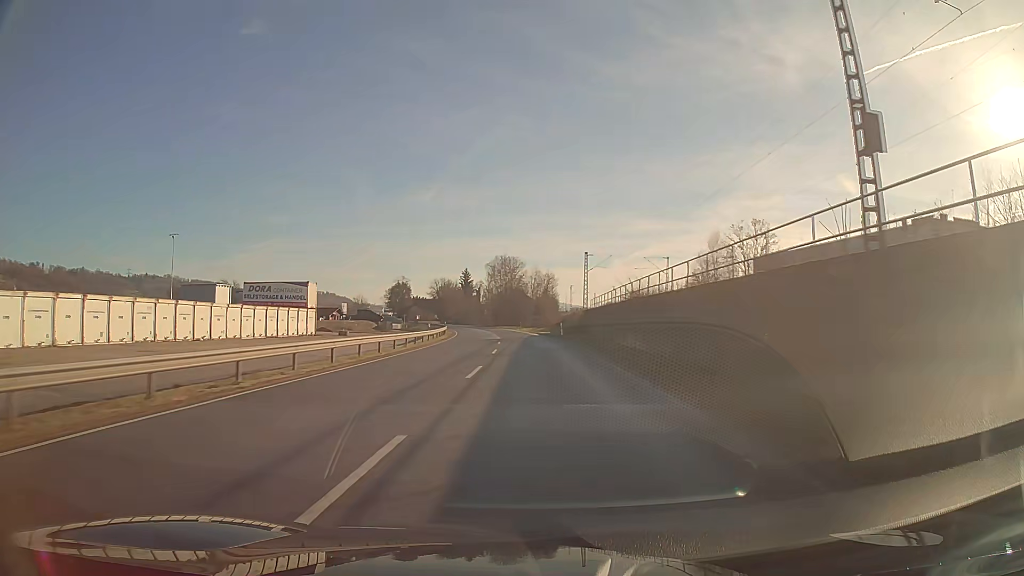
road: primary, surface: asphalt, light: Day
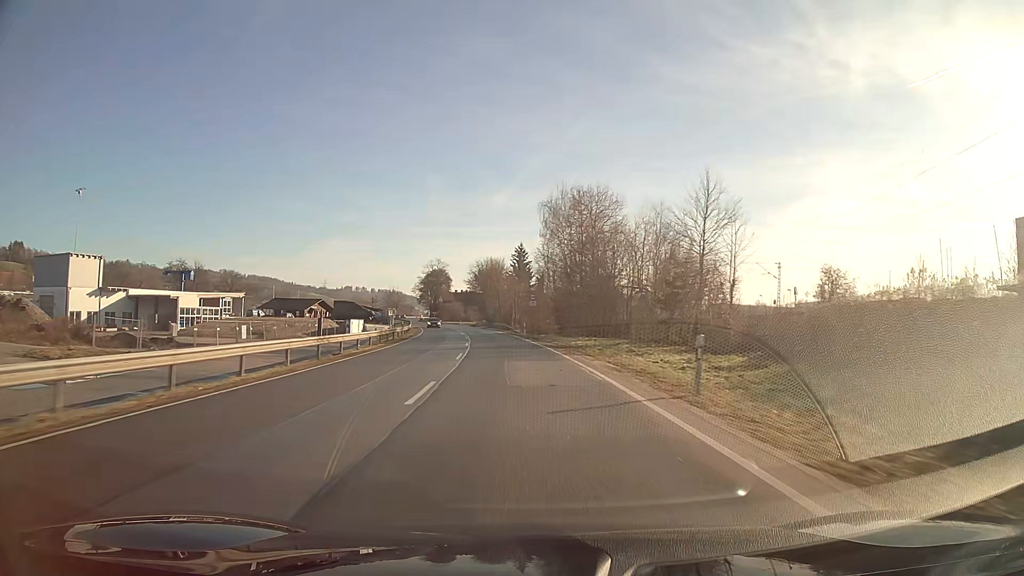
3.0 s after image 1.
(-3.9, +79.6) m; -7°
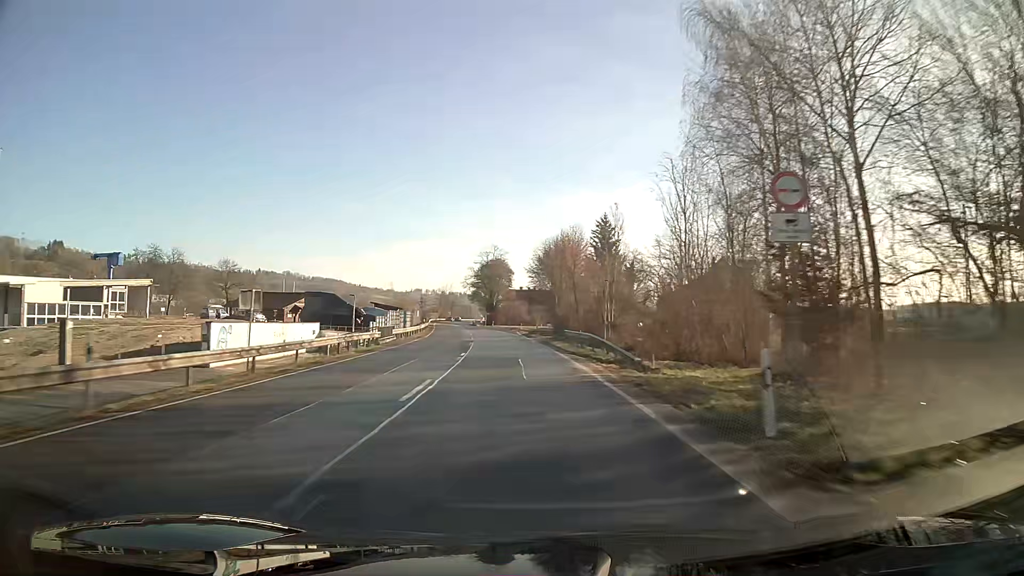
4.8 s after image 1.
(-2.6, +47.8) m; -6°
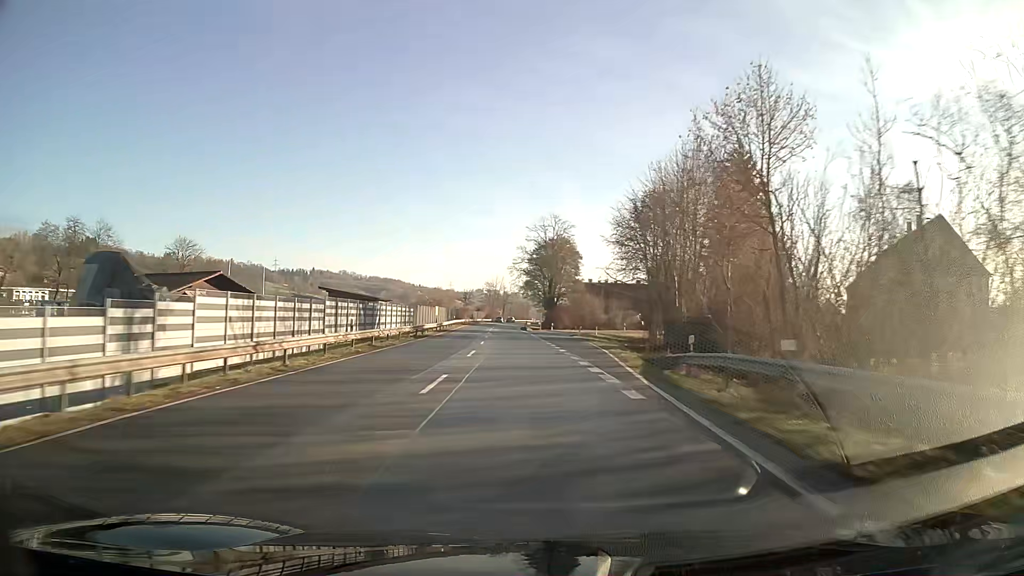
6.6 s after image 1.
(-2.2, +47.8) m; -5°
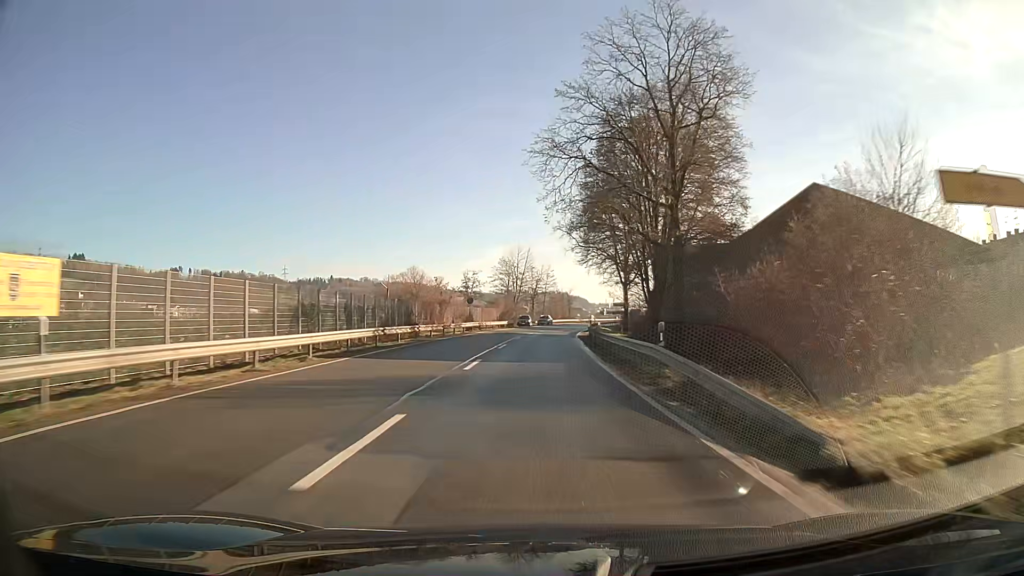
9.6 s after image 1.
(-2.6, +79.8) m; -2°
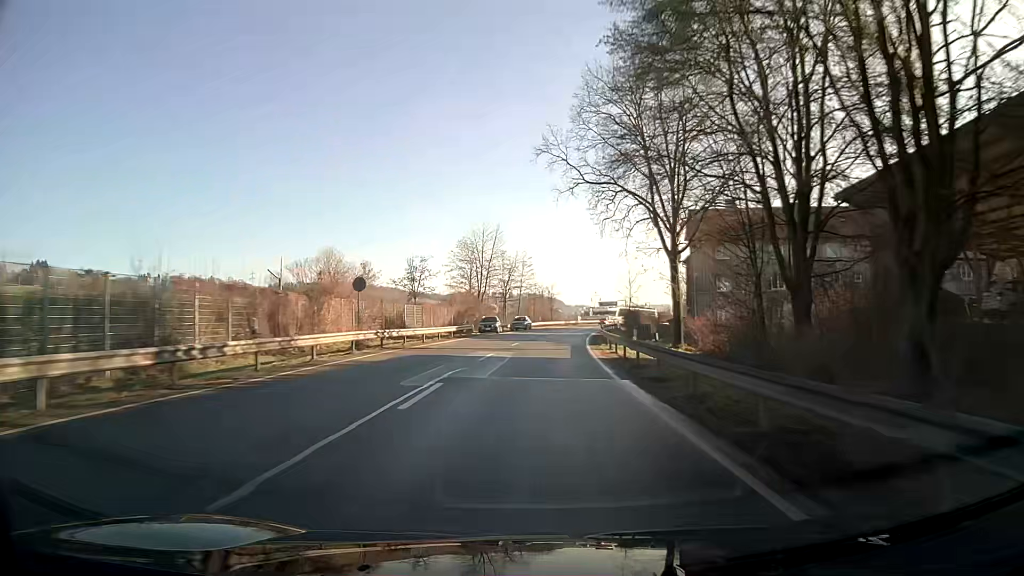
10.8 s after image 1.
(+0.6, +31.9) m; +2°
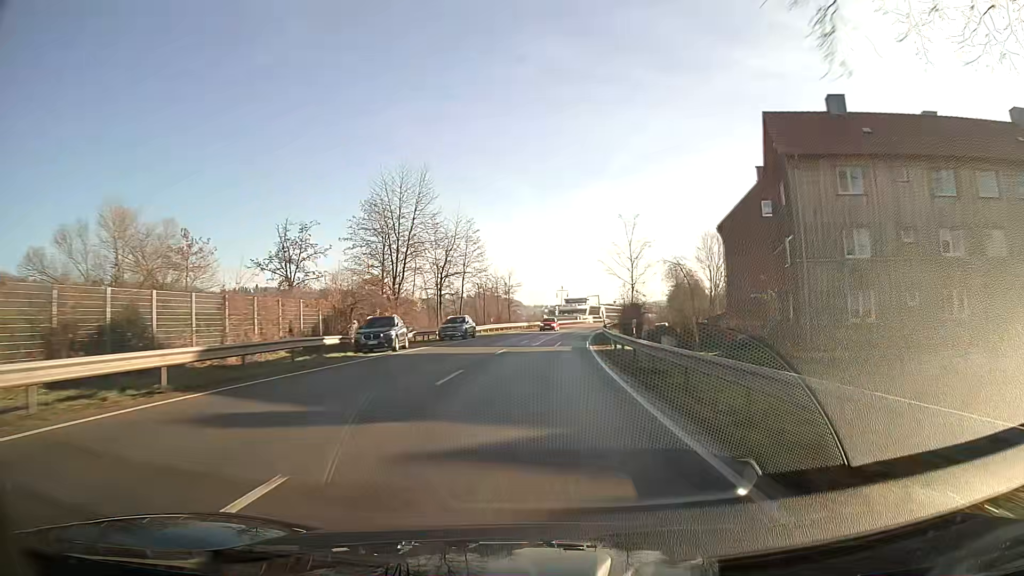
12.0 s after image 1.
(+1.0, +31.9) m; +4°
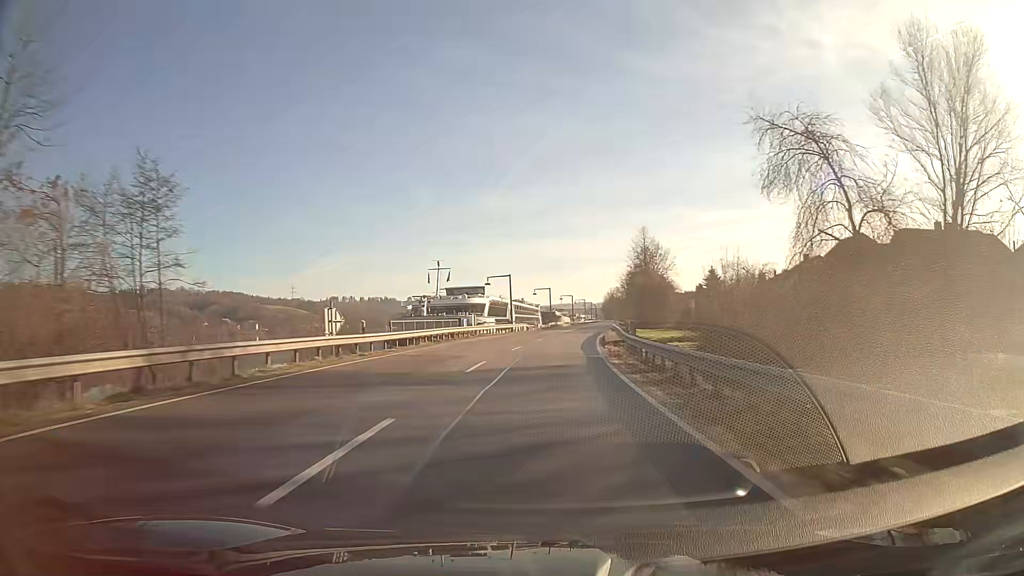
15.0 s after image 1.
(+5.5, +79.5) m; +8°
